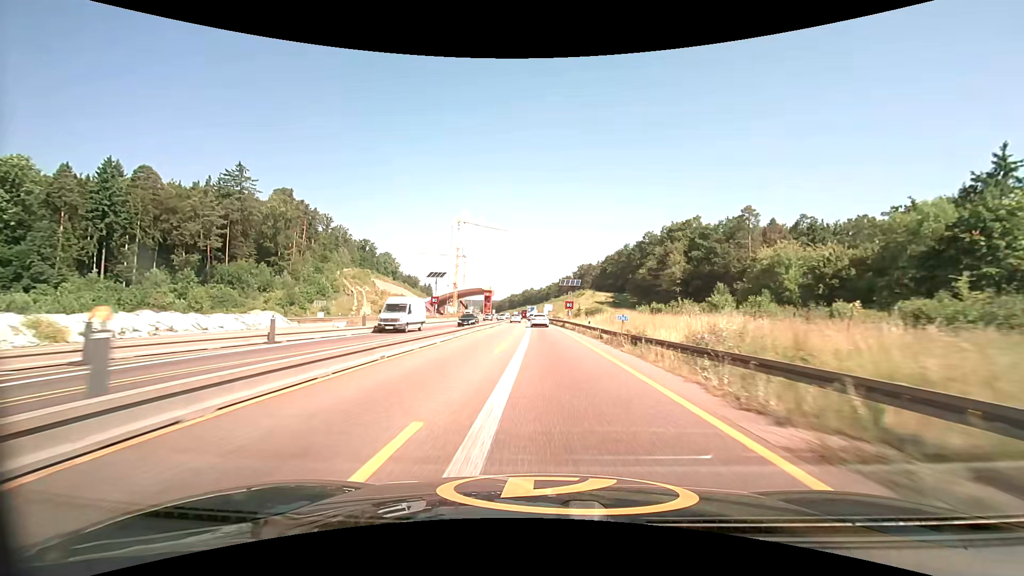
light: Day
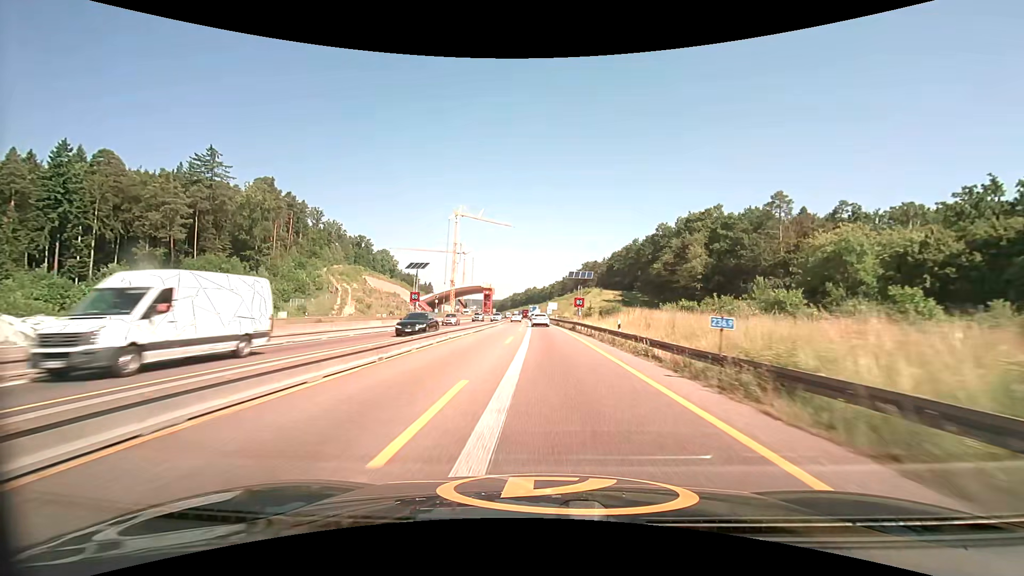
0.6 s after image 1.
(0.0, +12.7) m; 0°
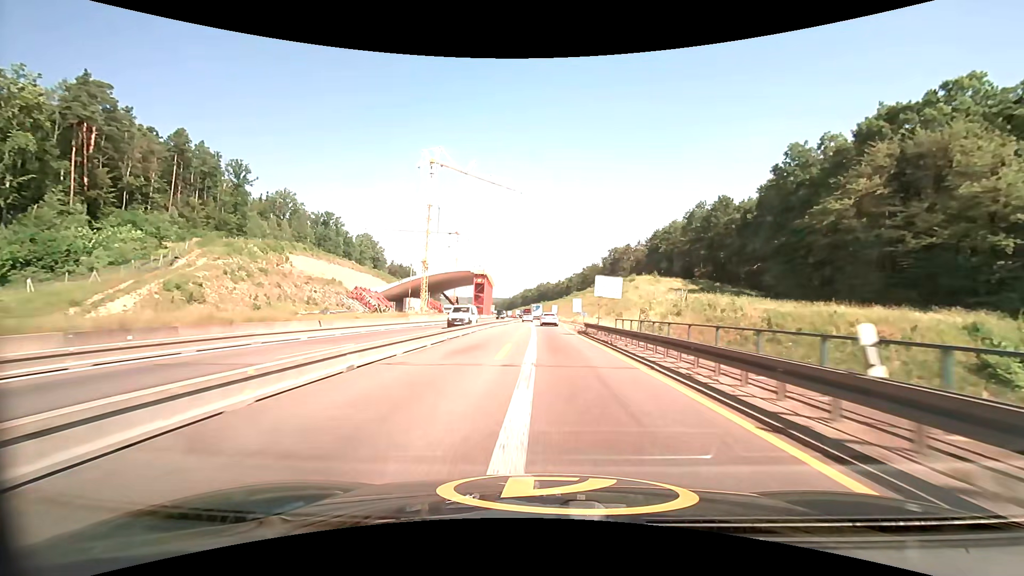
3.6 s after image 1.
(-0.9, +63.1) m; -2°
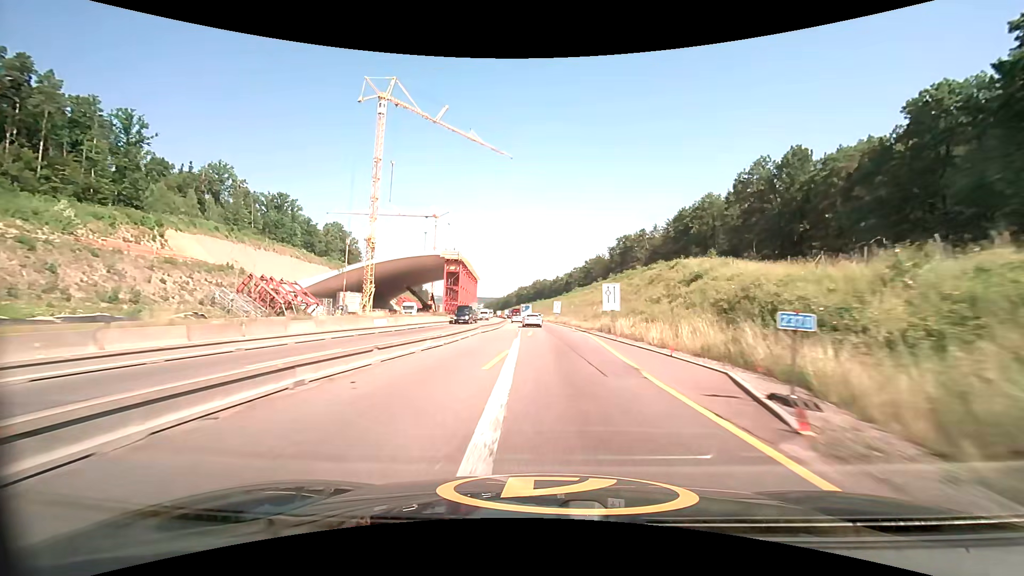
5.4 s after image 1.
(0.0, +37.6) m; 0°
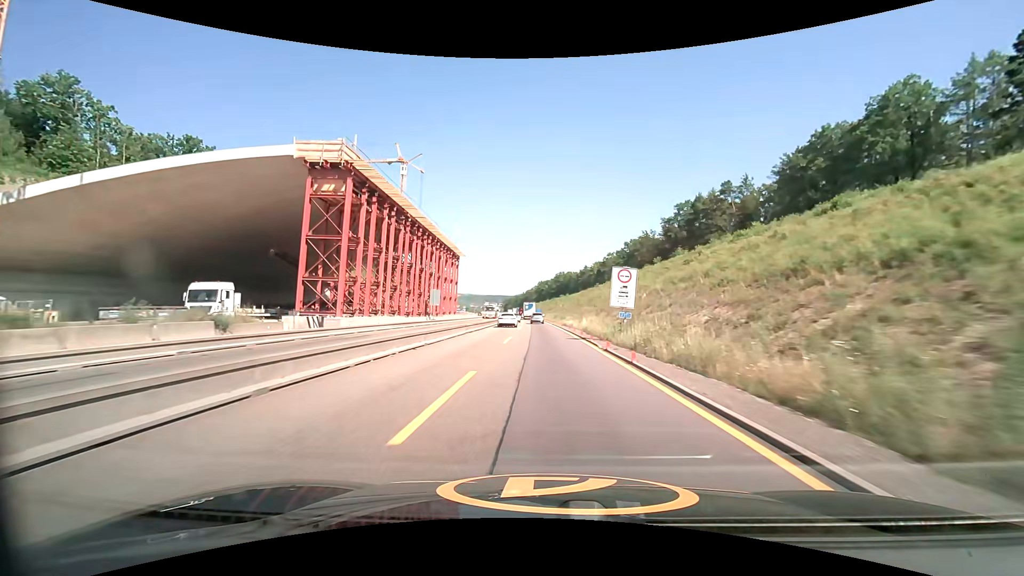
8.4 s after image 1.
(+0.6, +62.6) m; -2°
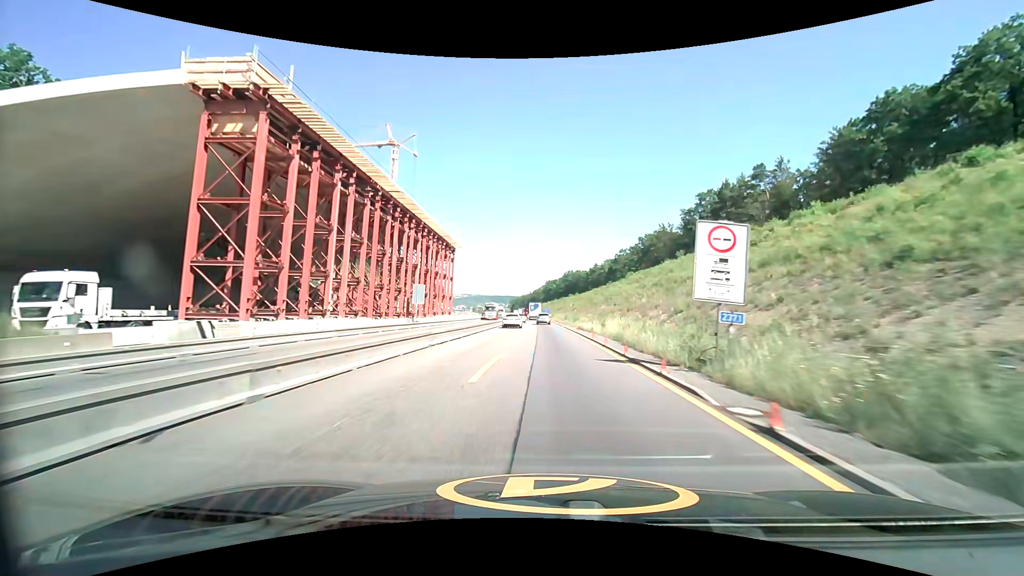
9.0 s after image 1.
(-0.1, +12.5) m; -1°
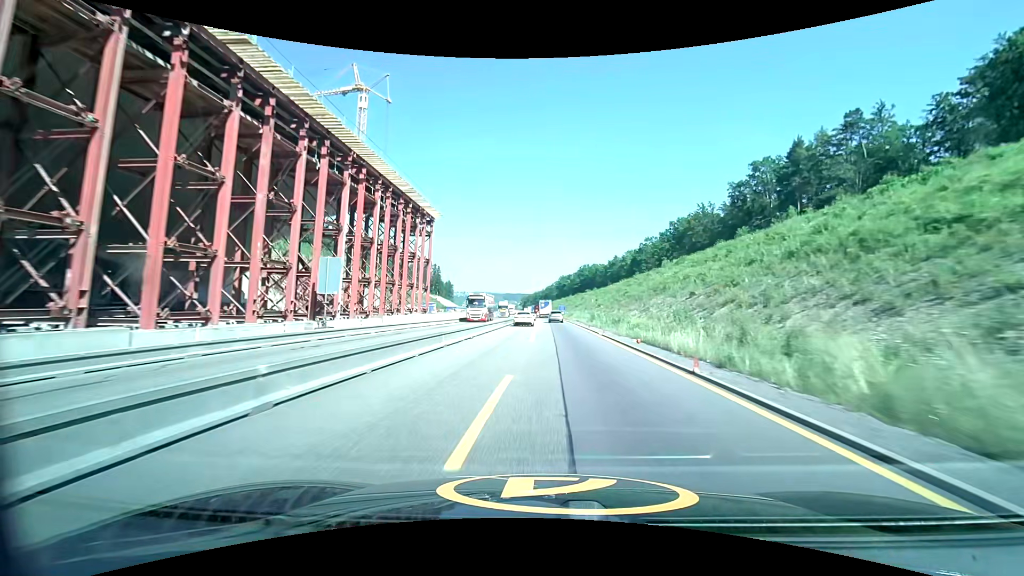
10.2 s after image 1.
(-0.3, +24.8) m; -1°
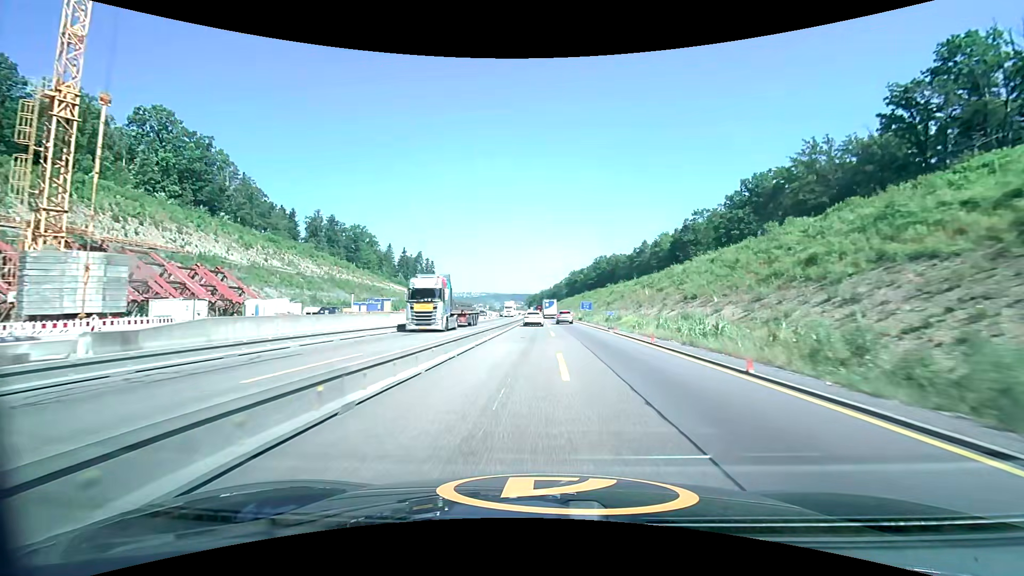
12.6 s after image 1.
(-0.5, +47.8) m; -1°
(0, +10) (0, +20) (0, +30) (0, +40) (0, +50) (0, +60) (0, +70) (-1, +80) (-1, +90) (-1, +100) m
